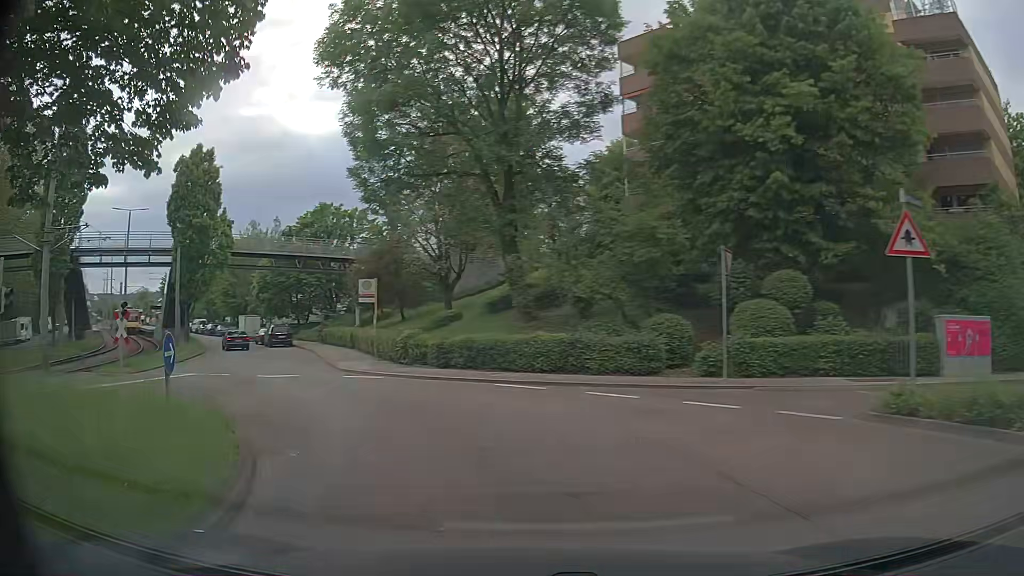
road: secondary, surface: asphalt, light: Day
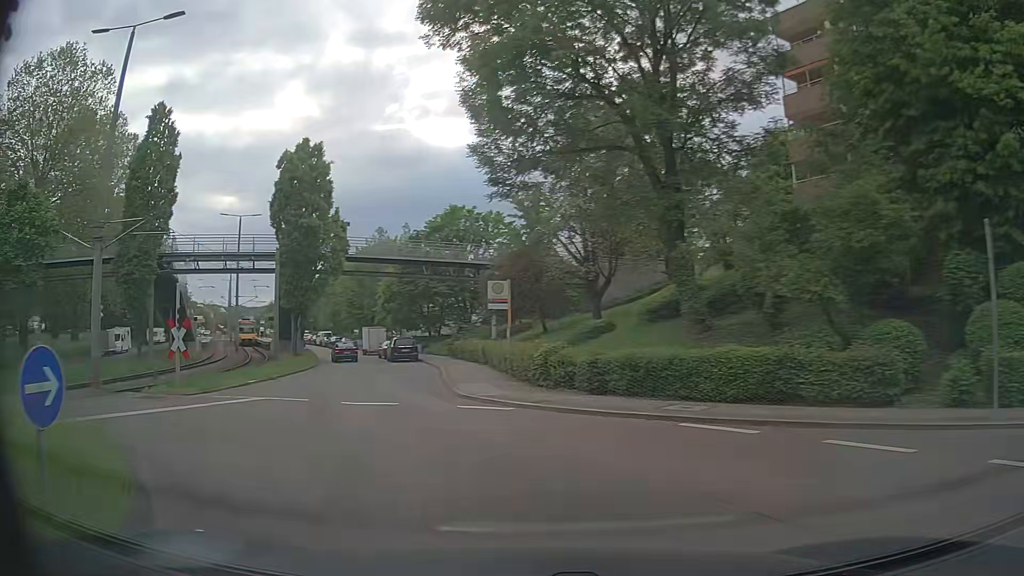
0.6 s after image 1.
(-0.6, +5.6) m; -12°
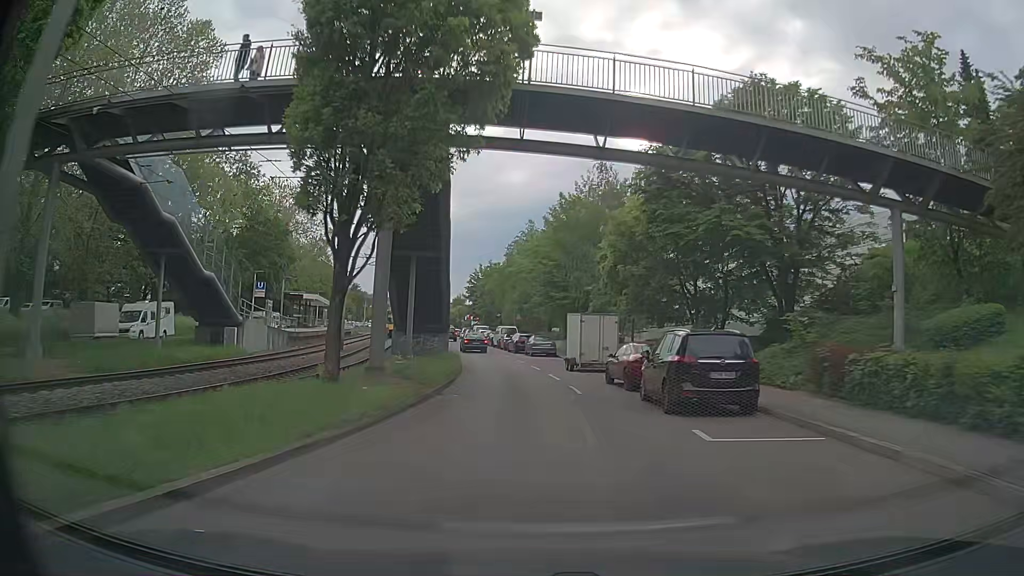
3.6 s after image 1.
(-7.5, +30.8) m; -16°
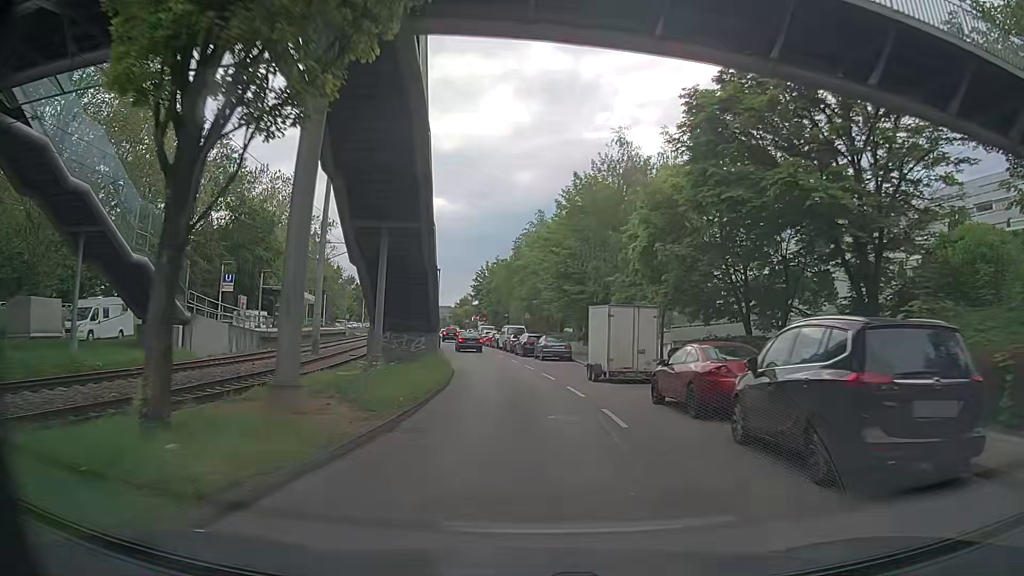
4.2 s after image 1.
(-0.1, +6.8) m; -2°
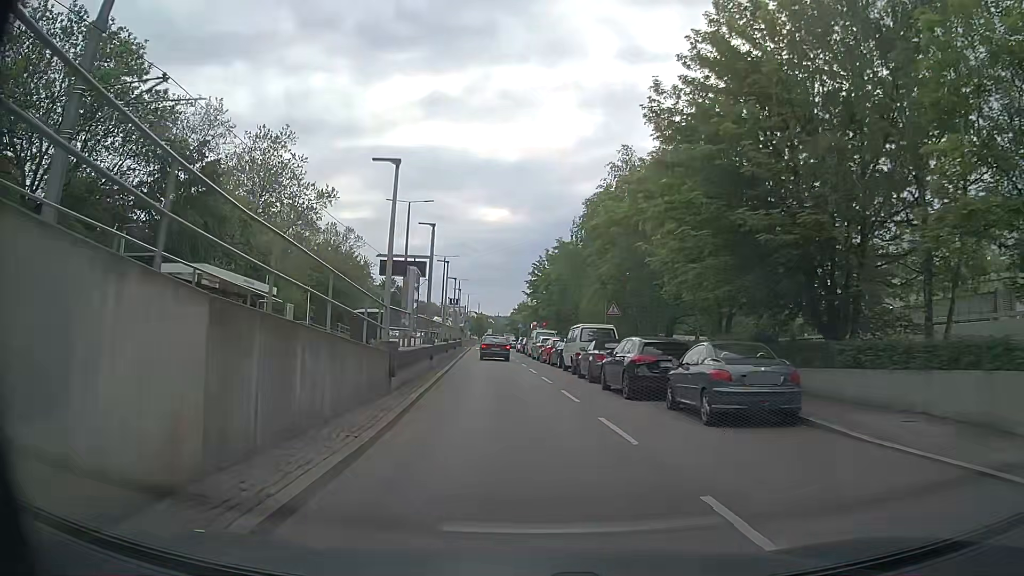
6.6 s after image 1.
(-0.7, +25.4) m; -6°
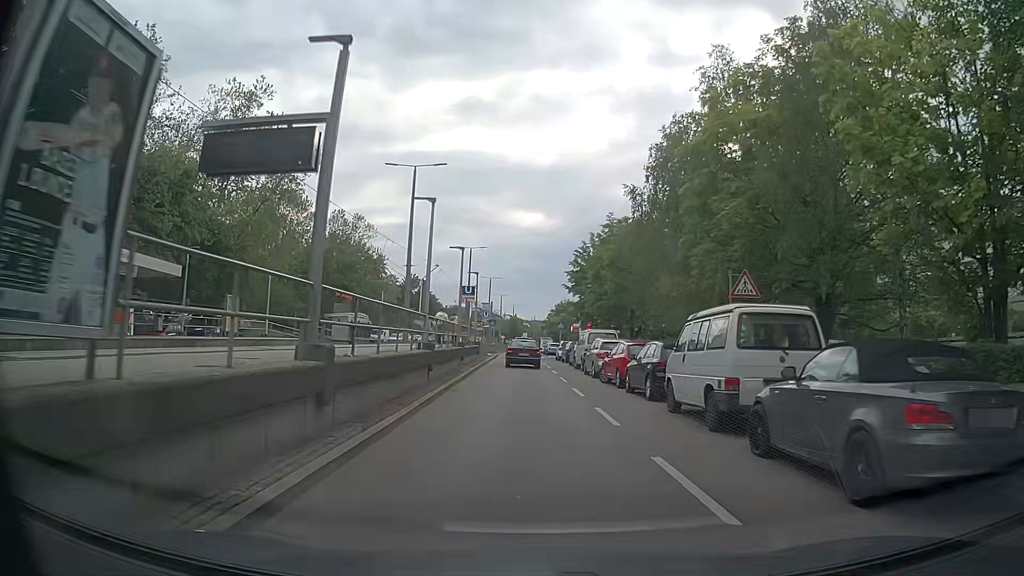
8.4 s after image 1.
(-0.4, +15.7) m; -2°
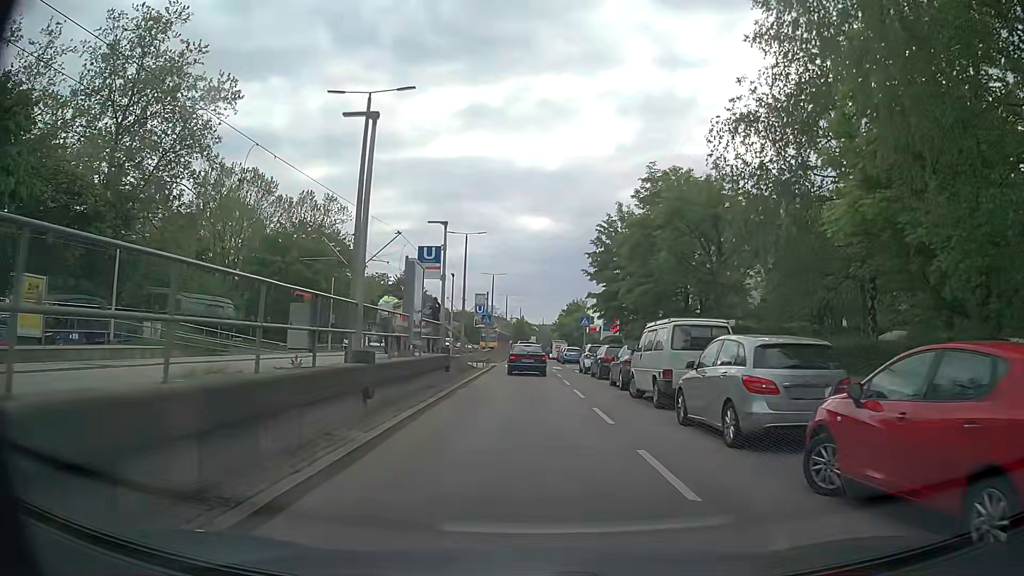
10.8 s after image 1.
(-0.2, +17.0) m; -1°
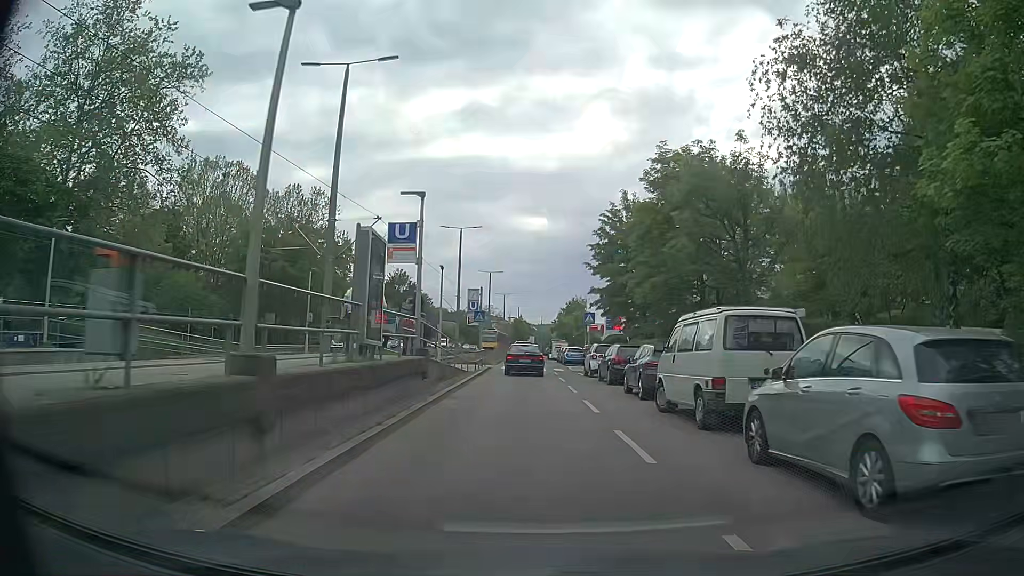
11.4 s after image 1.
(0.0, +4.1) m; 0°
